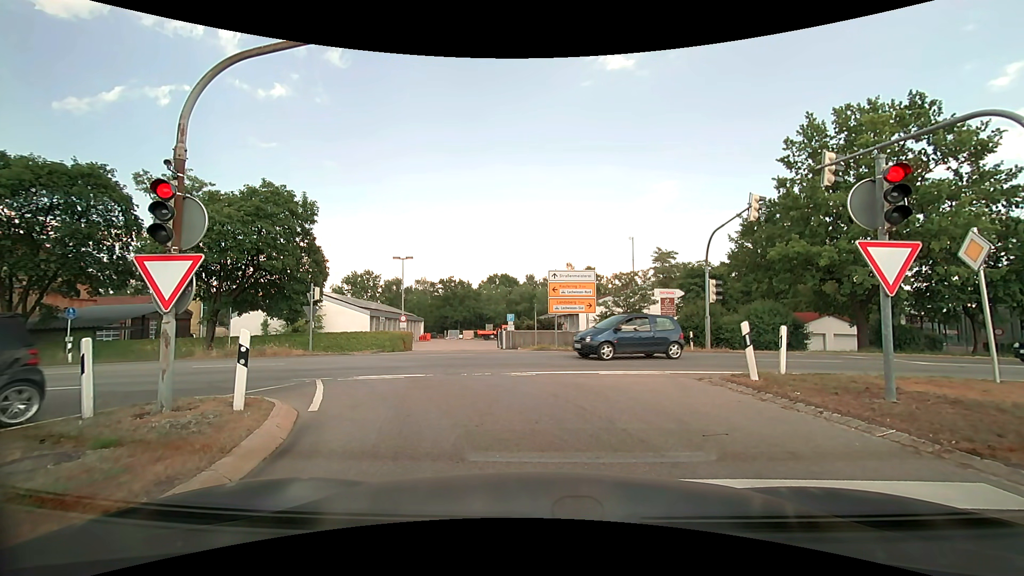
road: motorway_link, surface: asphalt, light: Day
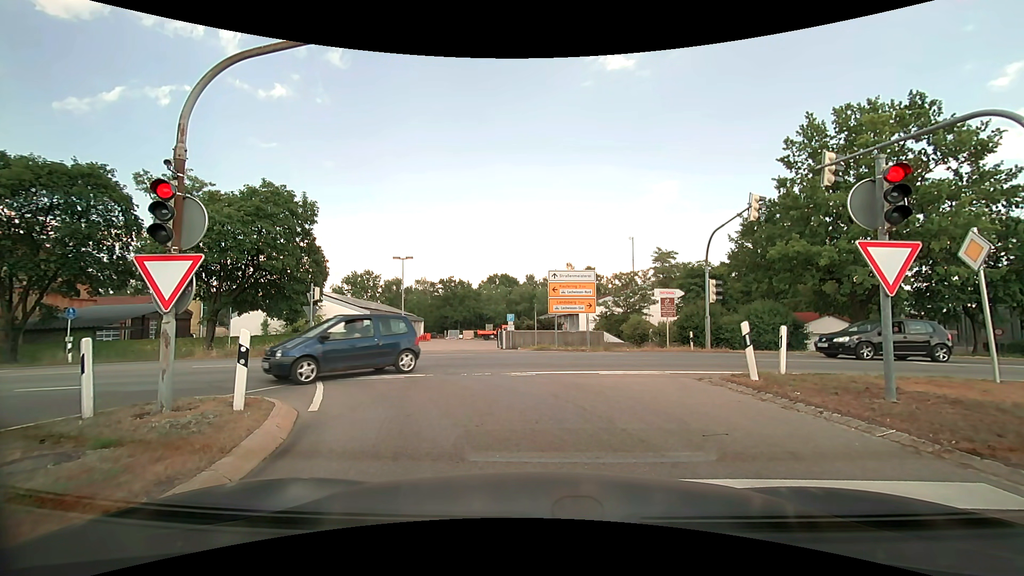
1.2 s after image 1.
(0.0, 0.0) m; 0°
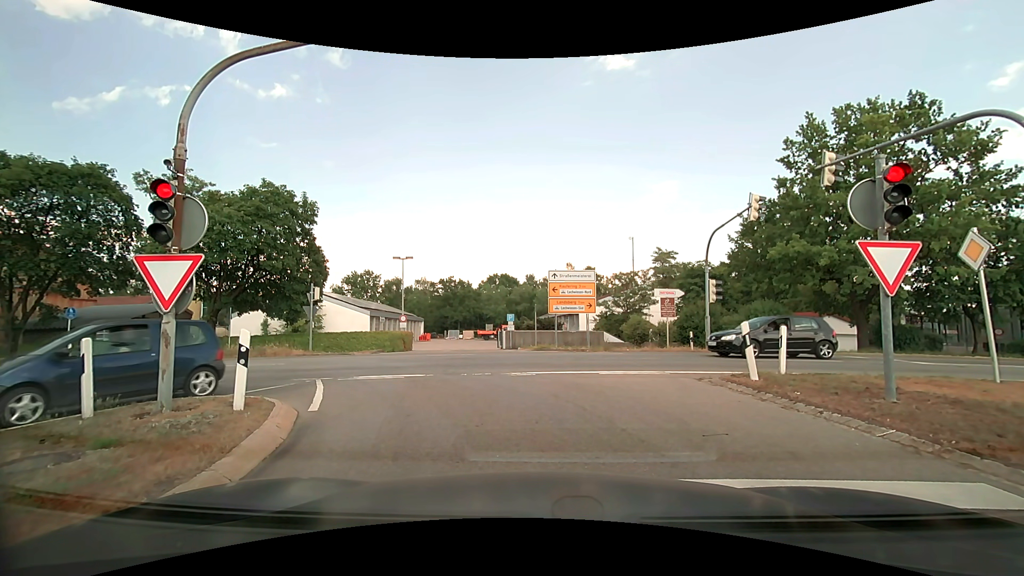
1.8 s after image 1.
(0.0, 0.0) m; 0°
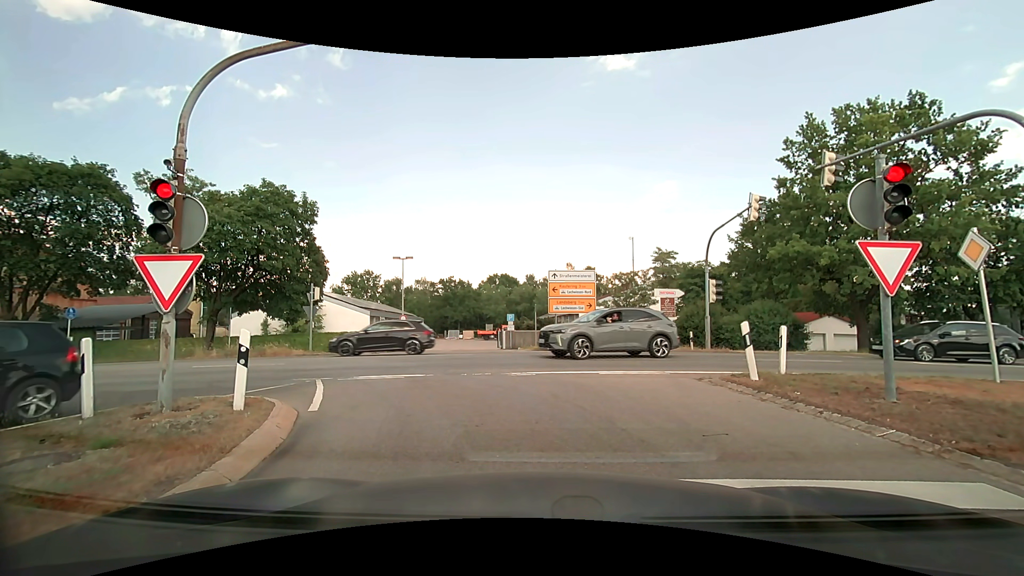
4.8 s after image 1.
(0.0, 0.0) m; 0°
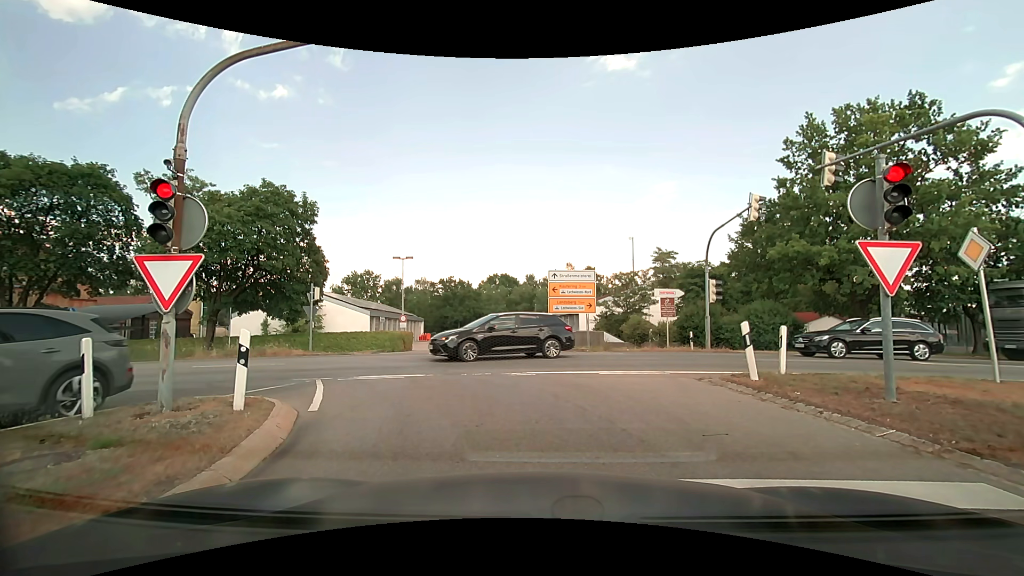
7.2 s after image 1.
(0.0, 0.0) m; 0°
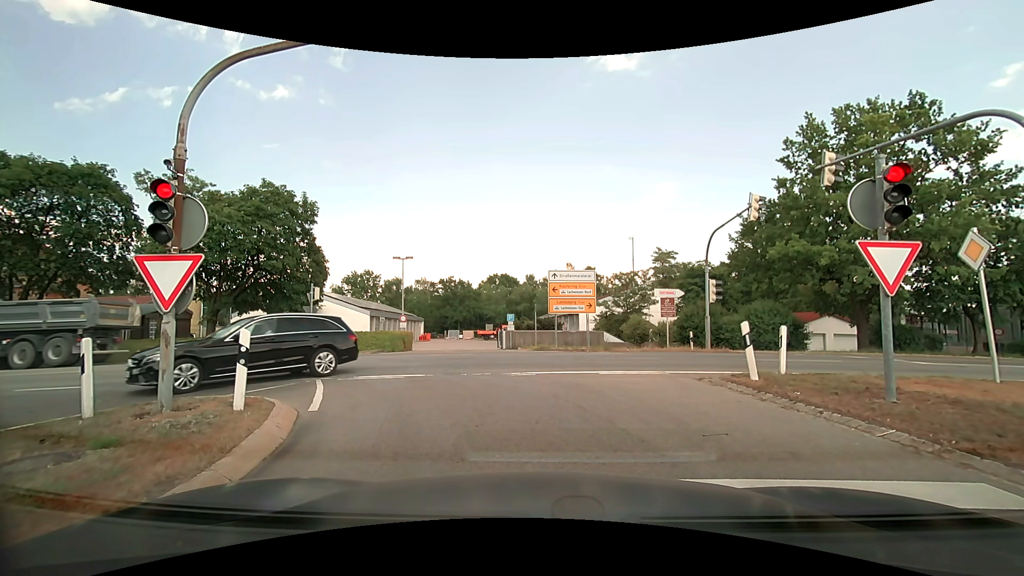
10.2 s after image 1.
(0.0, 0.0) m; 0°
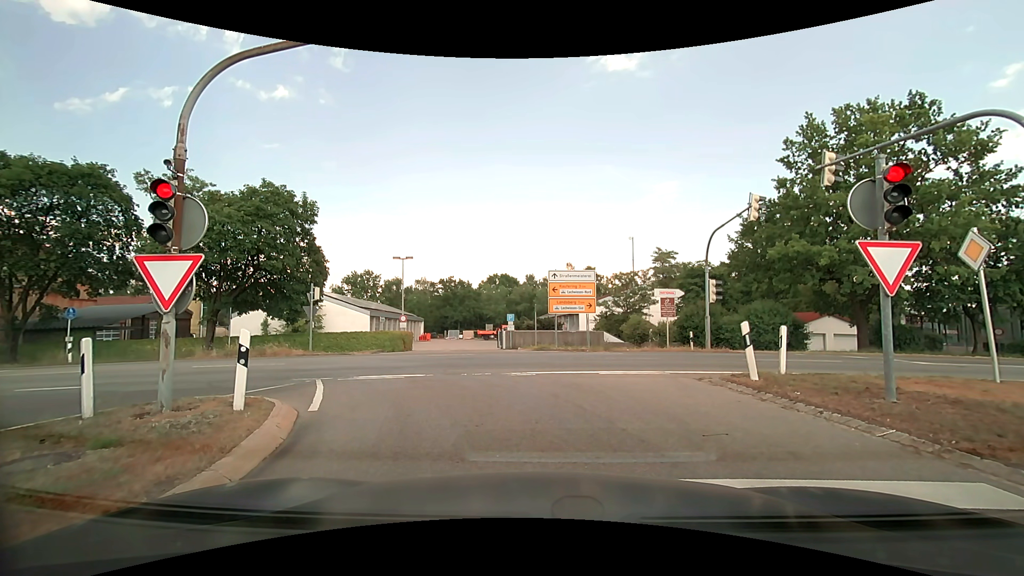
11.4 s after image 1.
(0.0, 0.0) m; 0°
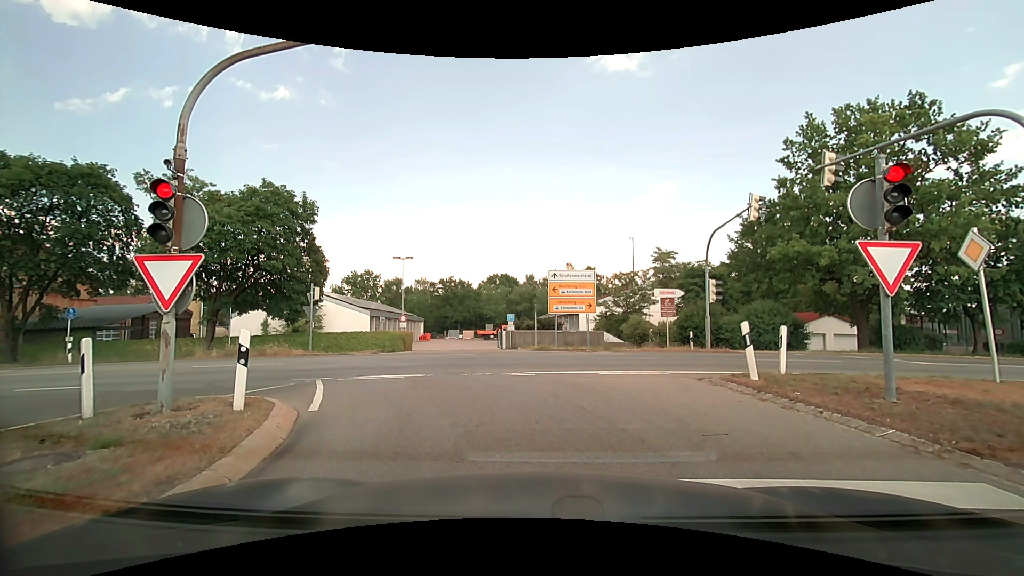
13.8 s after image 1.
(0.0, 0.0) m; 0°
